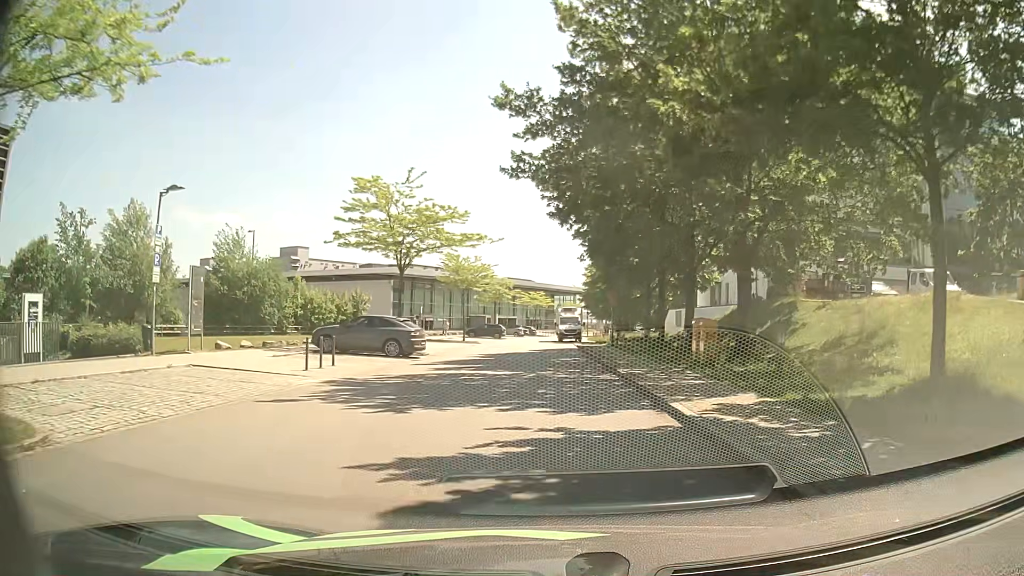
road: residential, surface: asphalt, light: Day
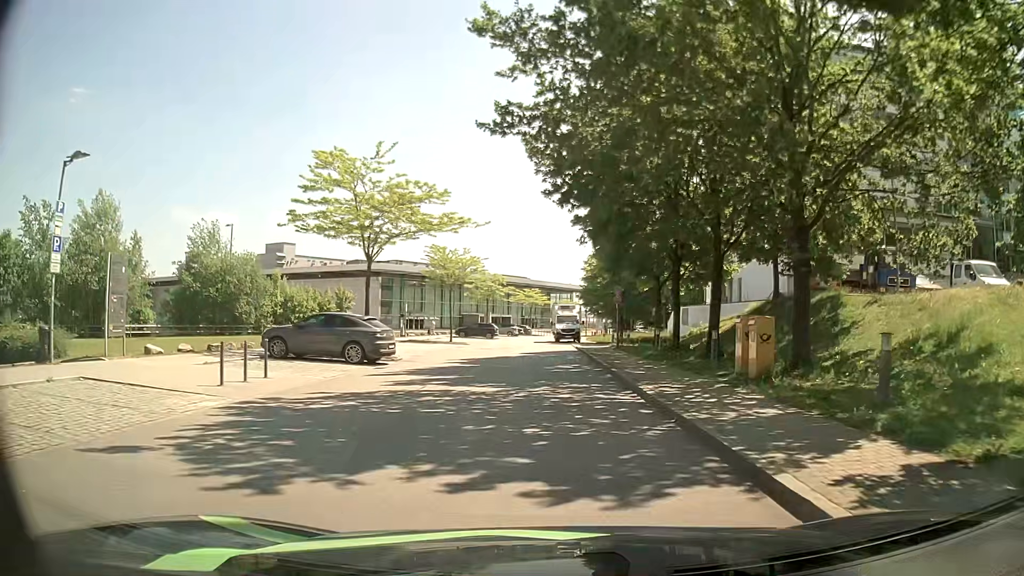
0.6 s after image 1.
(0.0, +4.9) m; 0°
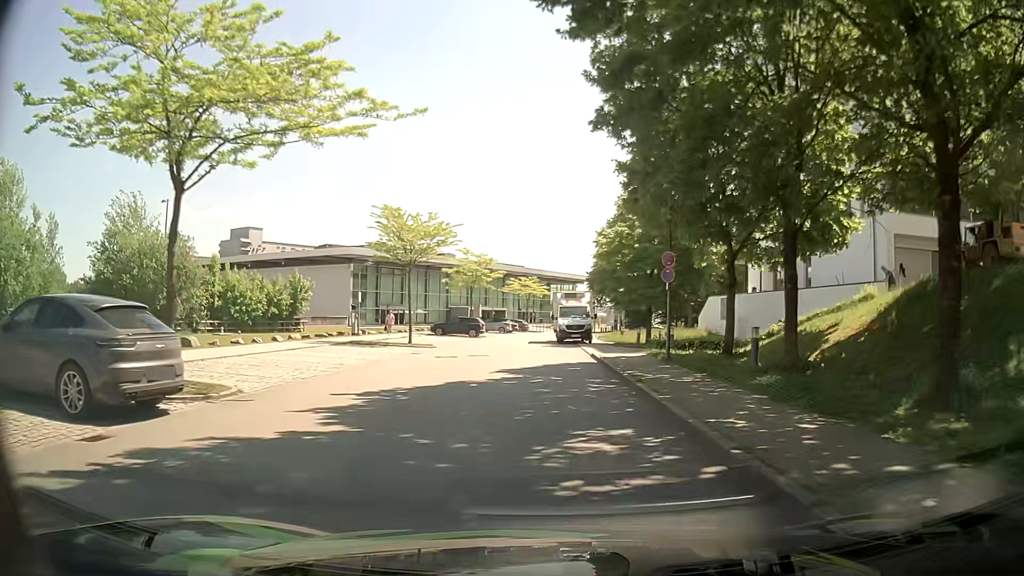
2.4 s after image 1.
(0.0, +14.1) m; 0°
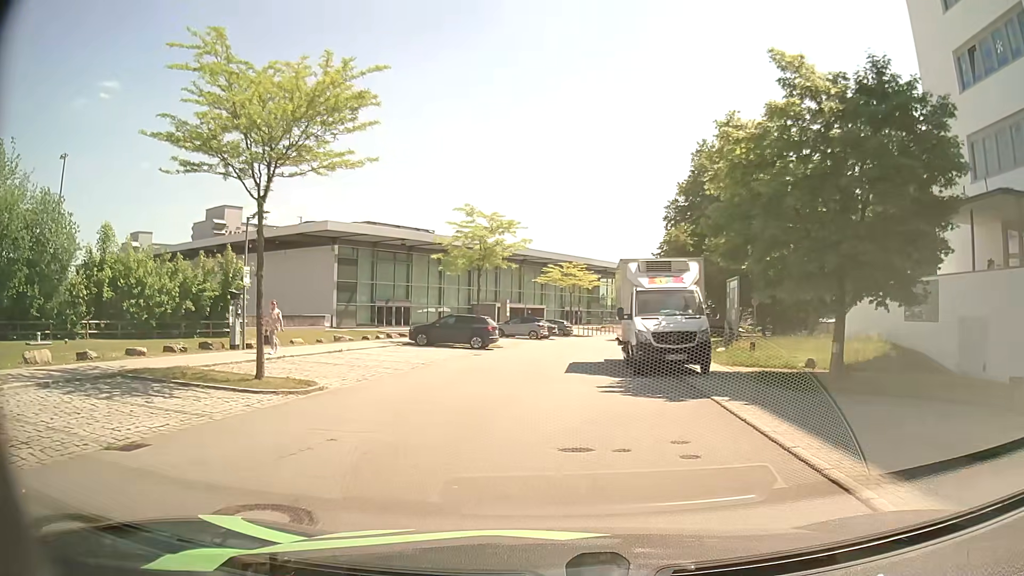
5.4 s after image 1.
(-0.2, +21.3) m; -4°
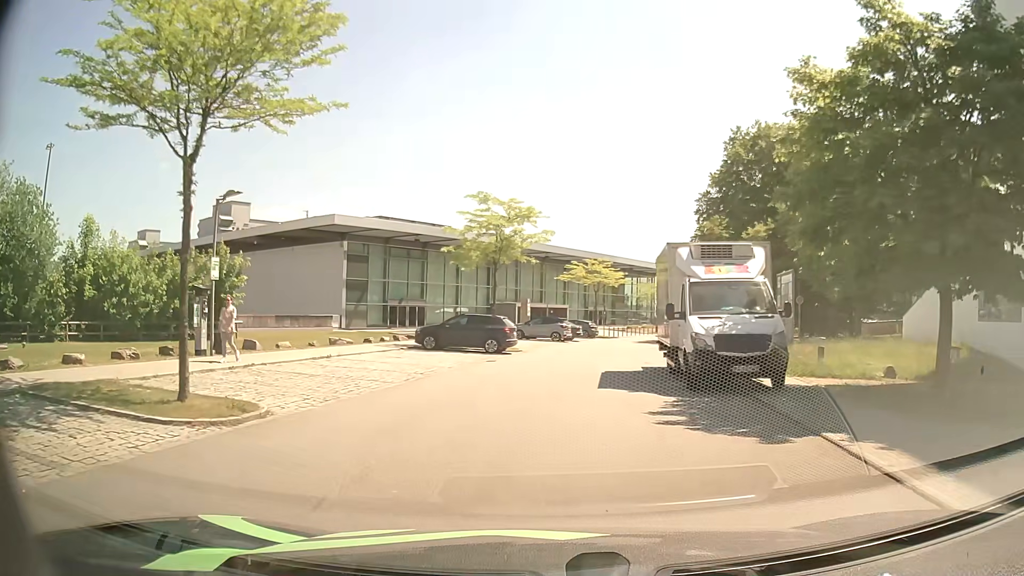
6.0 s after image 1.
(0.0, +3.9) m; -1°
(0, +10) (+1, +20) (+3, +30) (+5, +39) (+8, +49) (+11, +59) (+14, +68) (+18, +77) (+23, +86) (+28, +95) m
